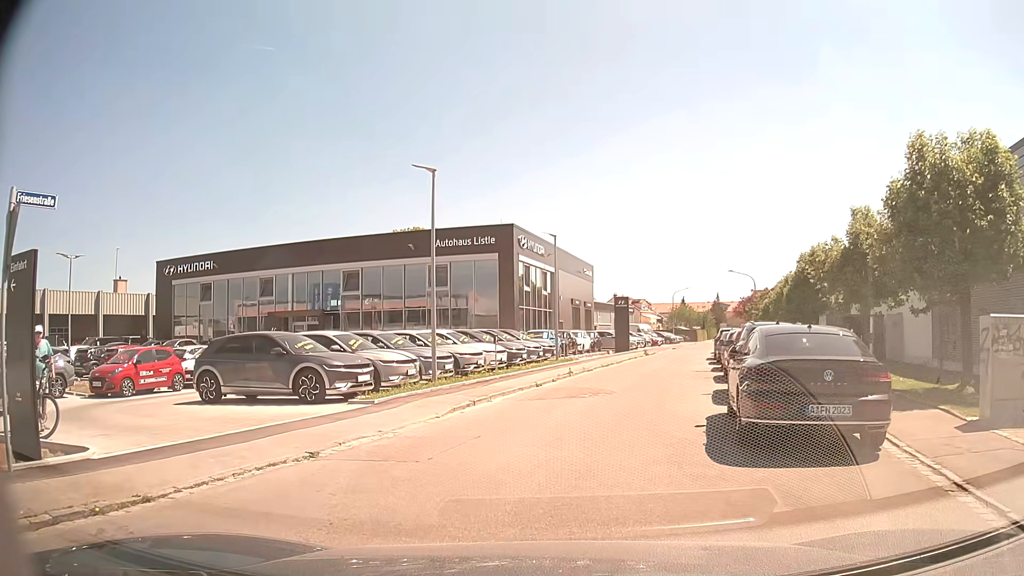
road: residential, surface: asphalt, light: Day
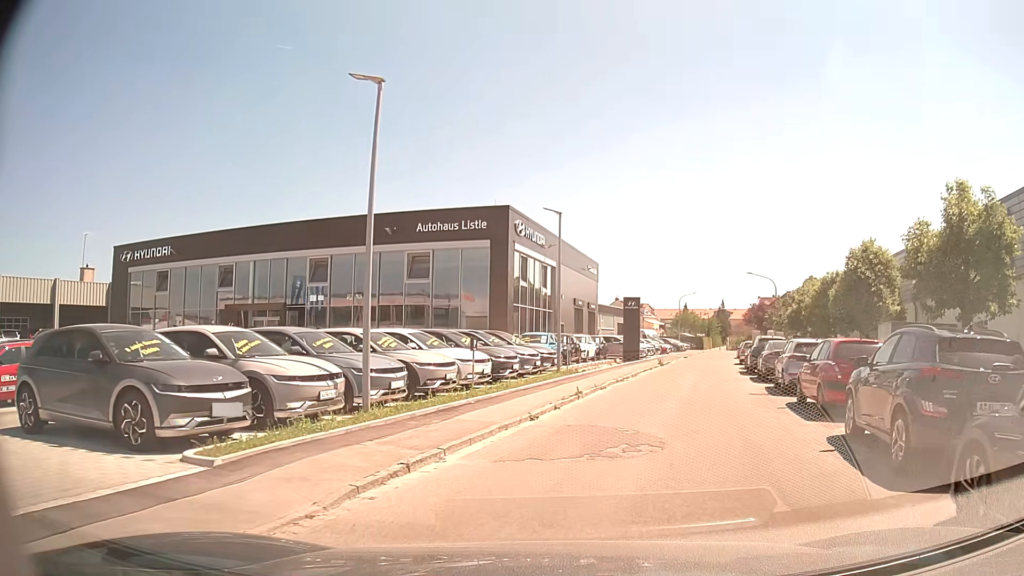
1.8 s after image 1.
(-0.1, +6.9) m; 0°
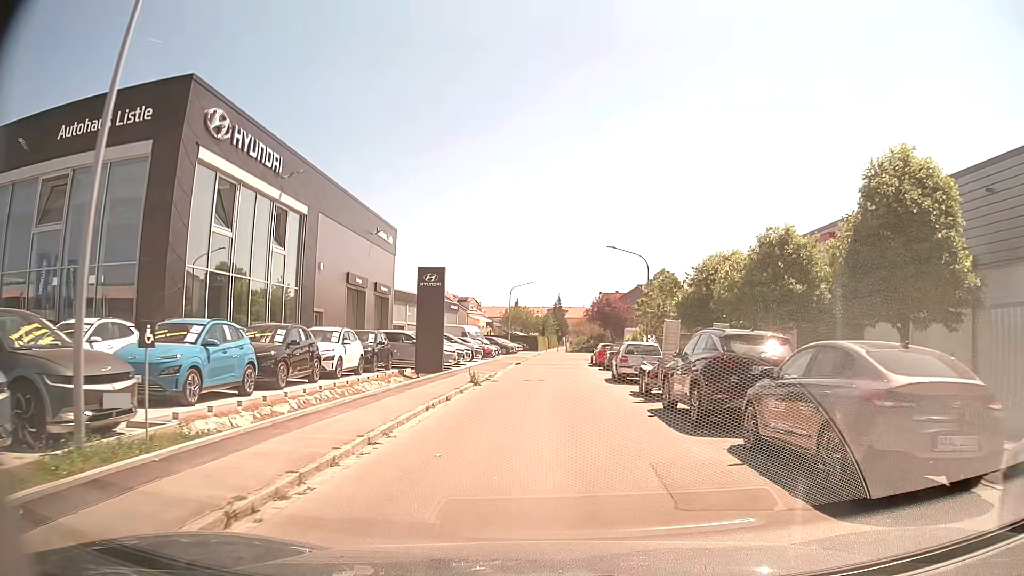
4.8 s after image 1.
(+3.1, +18.0) m; +14°
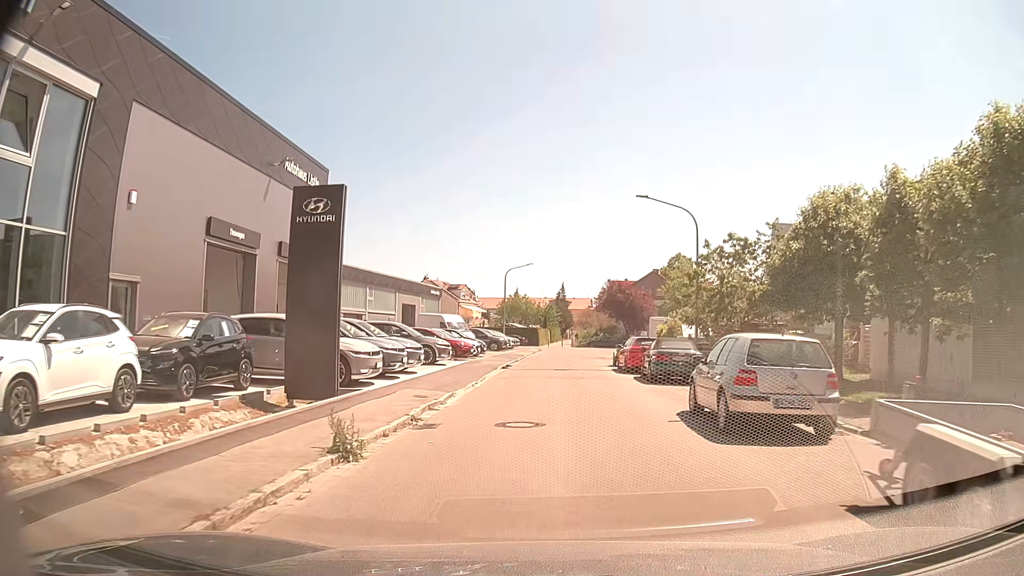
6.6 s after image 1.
(+0.1, +14.2) m; 0°
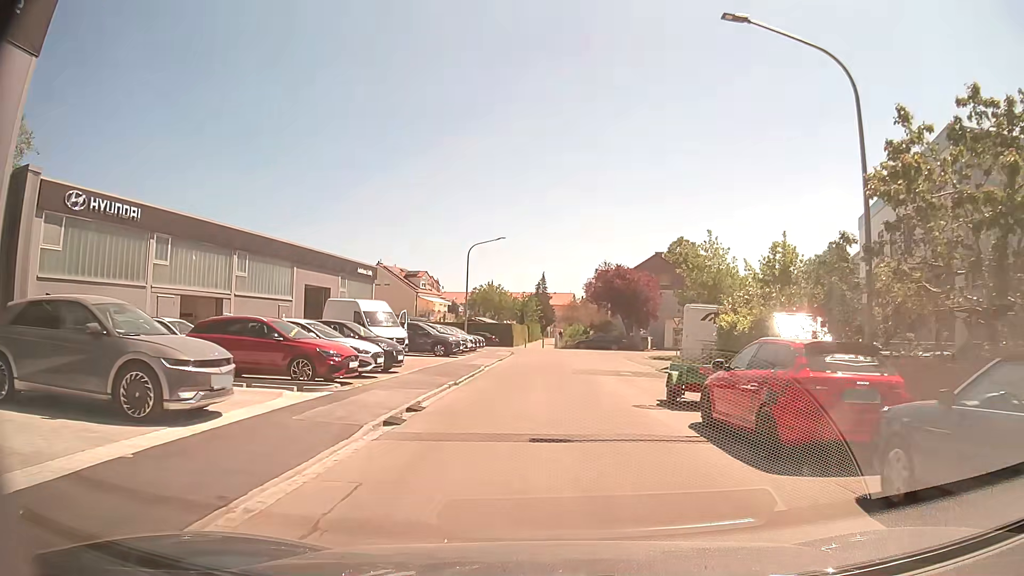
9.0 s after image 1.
(+0.3, +18.0) m; +2°
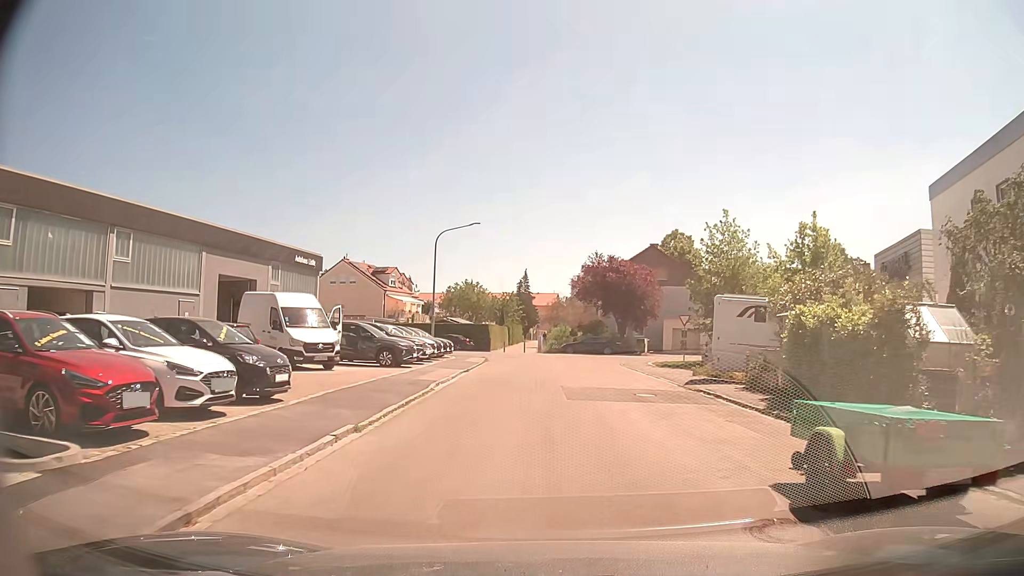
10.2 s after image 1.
(+0.1, +8.2) m; +2°
